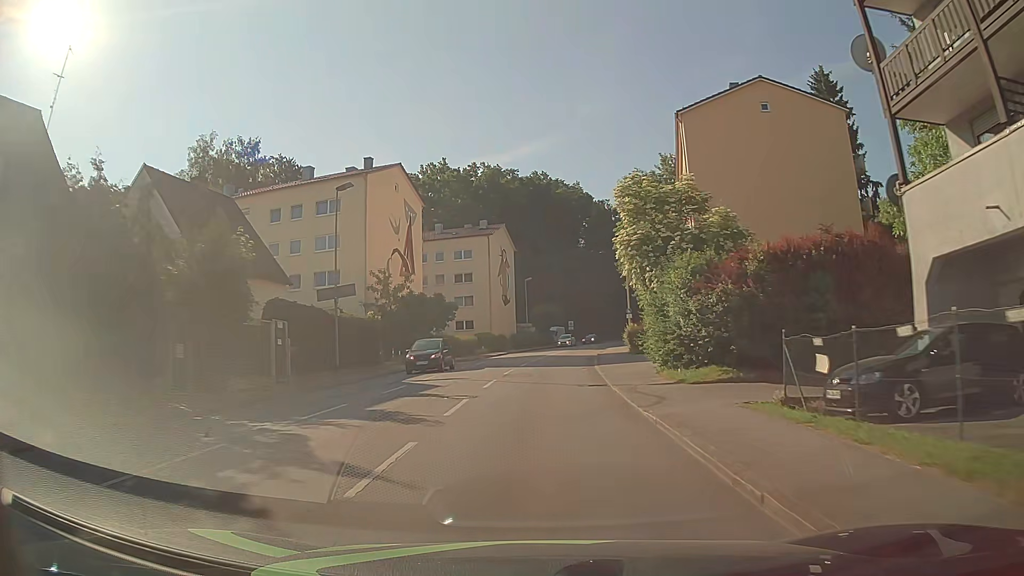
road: tertiary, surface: asphalt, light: Day
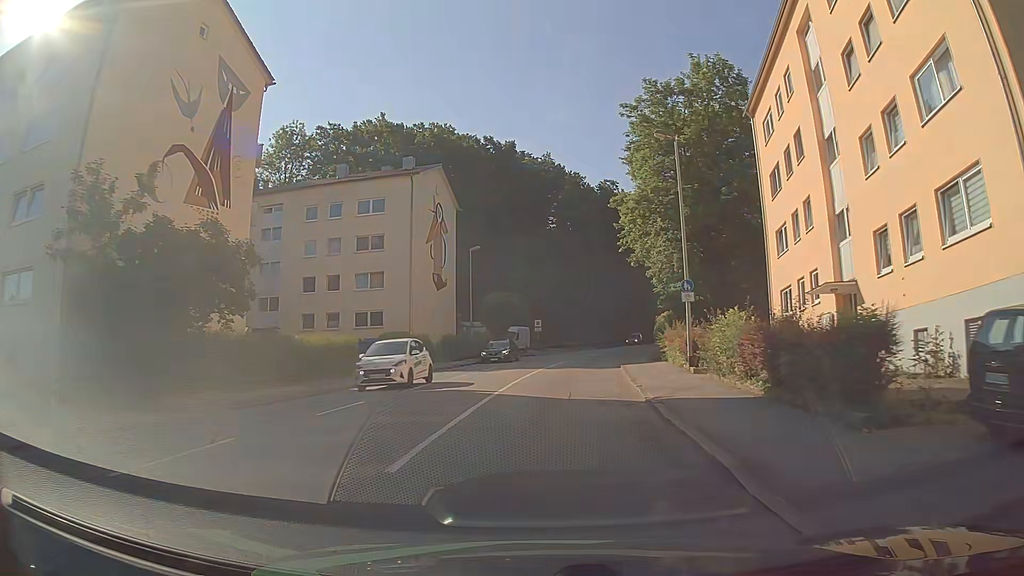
(+0.6, +29.5) m; +3°
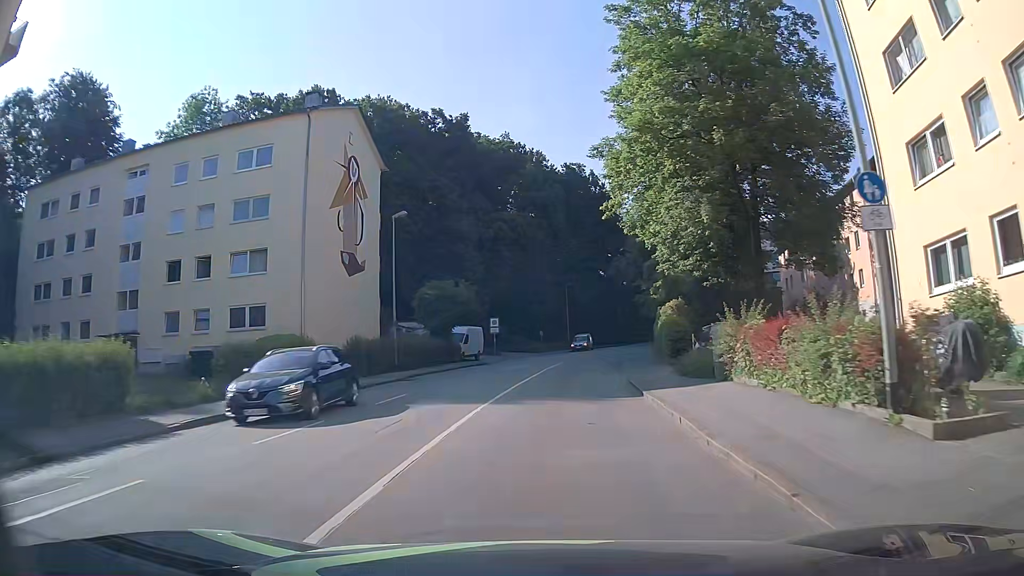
(+0.5, +14.9) m; +3°
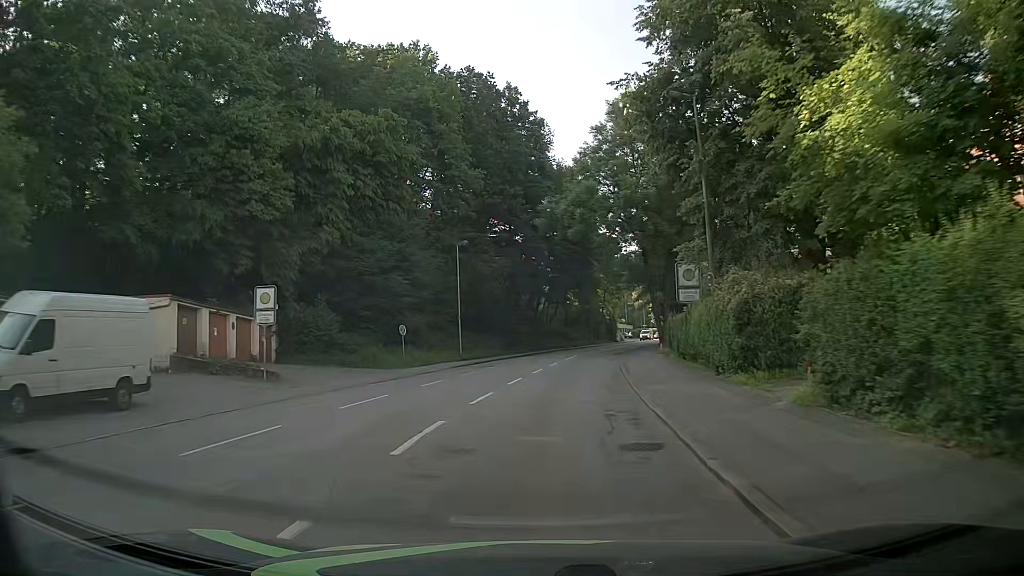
(+2.9, +37.7) m; +7°
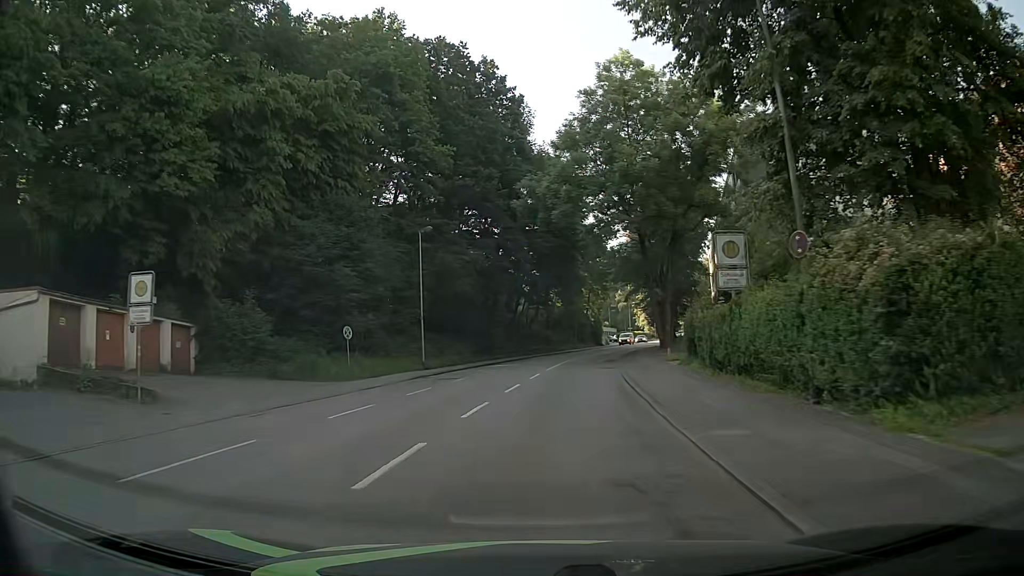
(+0.2, +7.6) m; +3°
(0, +10) (+1, +20) (+2, +30) (+3, +40) (+5, +50) (+7, +60) (+9, +69) (+11, +79) (+14, +89) (+17, +98) m
